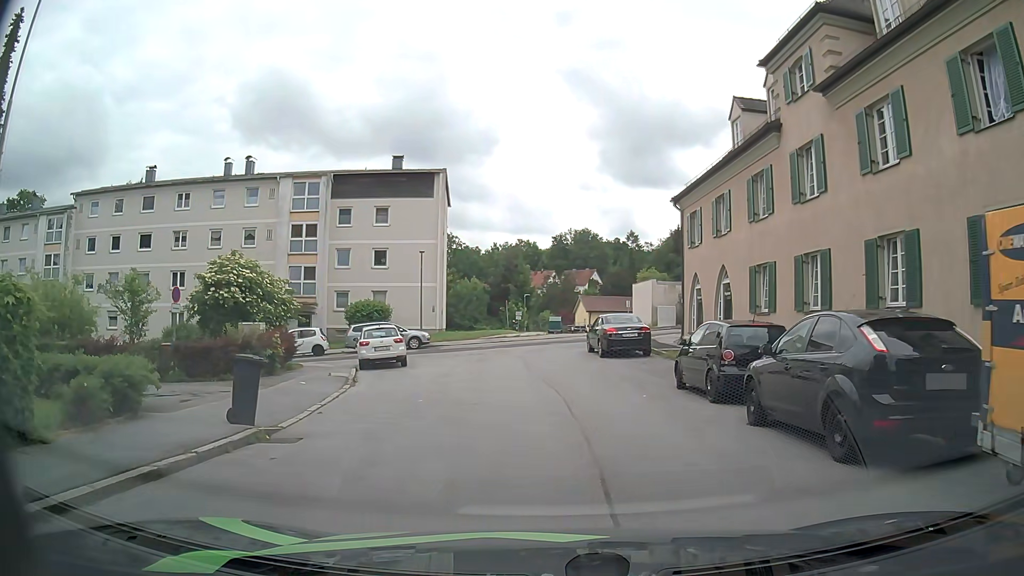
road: residential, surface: asphalt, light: Day
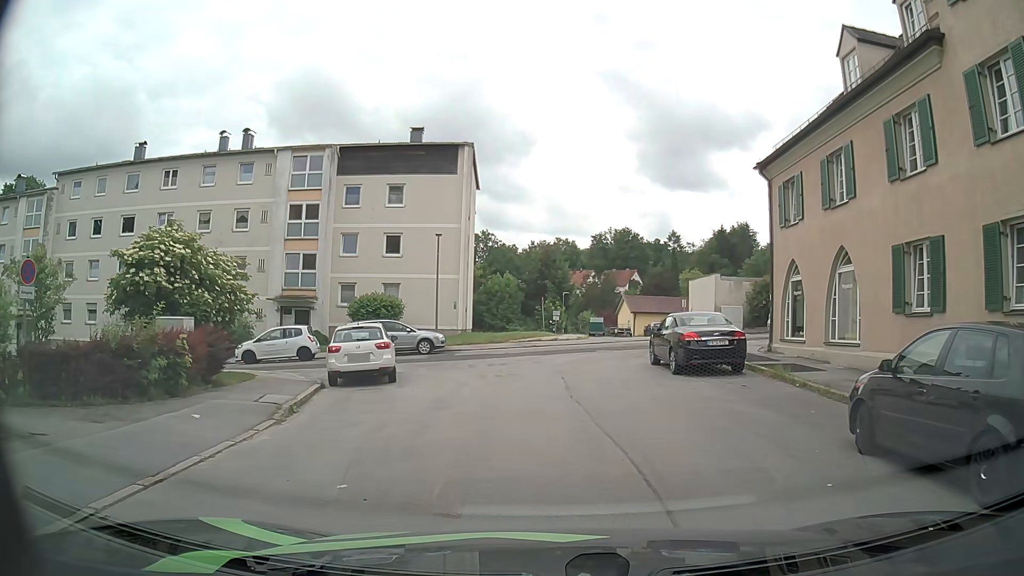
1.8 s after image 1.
(-0.5, +7.0) m; -6°
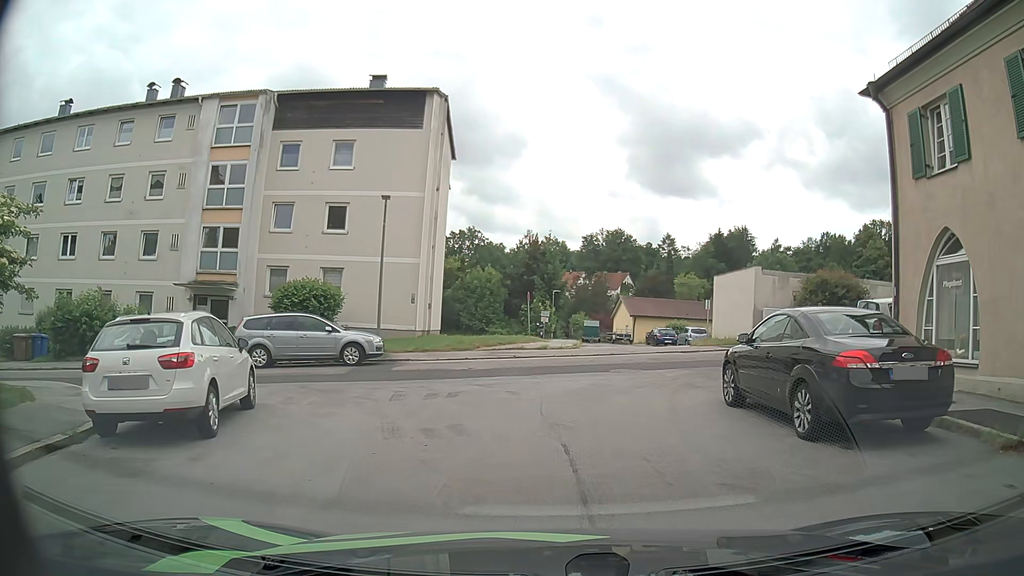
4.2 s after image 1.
(-0.1, +8.8) m; -1°
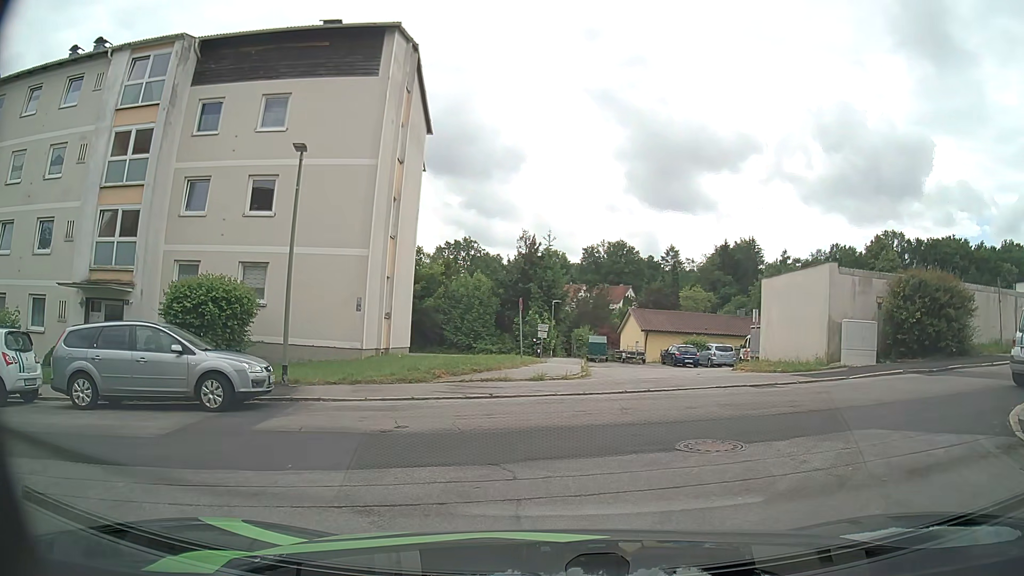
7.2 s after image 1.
(+0.2, +7.9) m; +1°
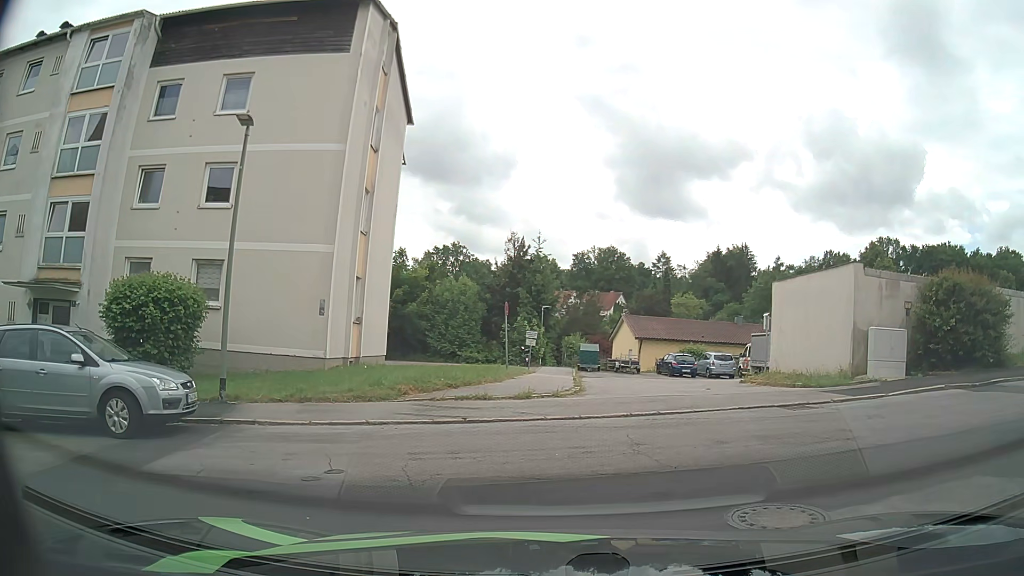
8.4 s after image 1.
(0.0, +2.5) m; +1°
